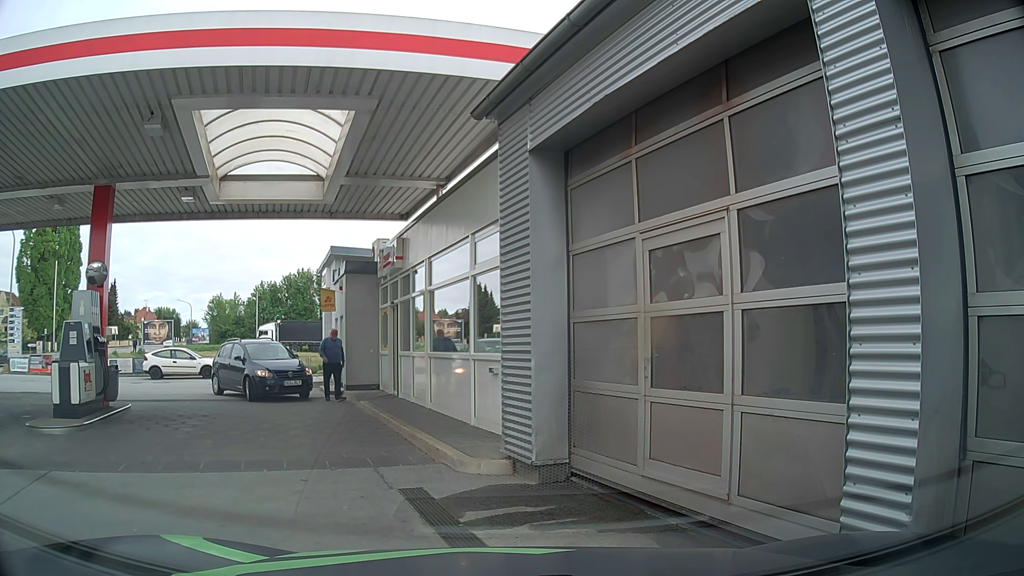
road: service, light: Day
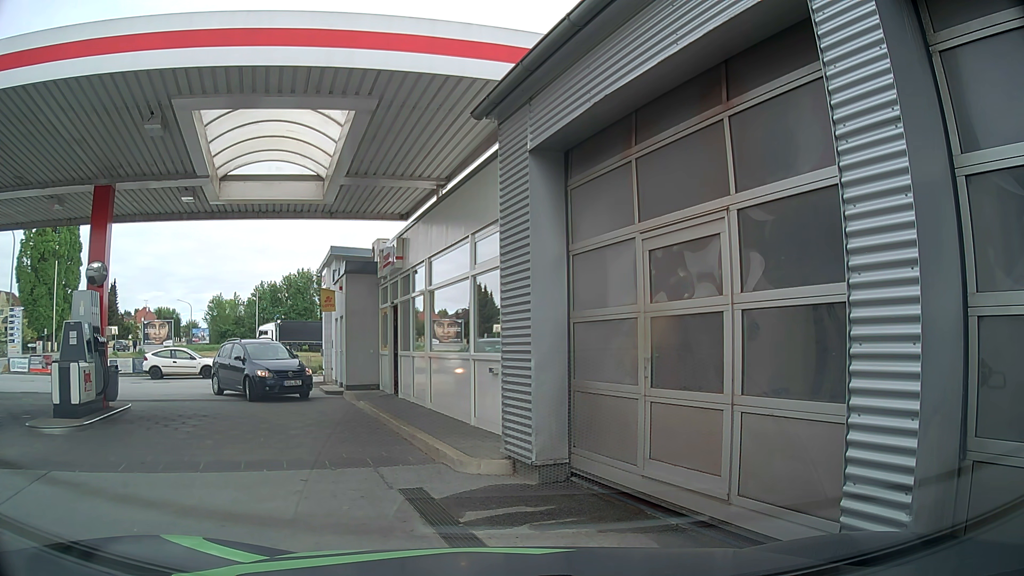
(0.0, 0.0) m; 0°
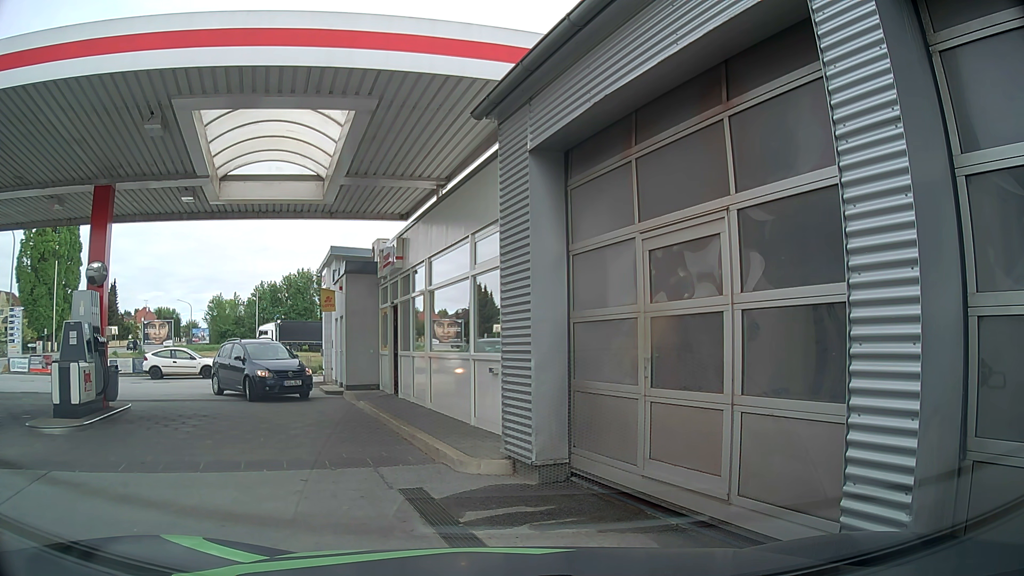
(0.0, 0.0) m; 0°
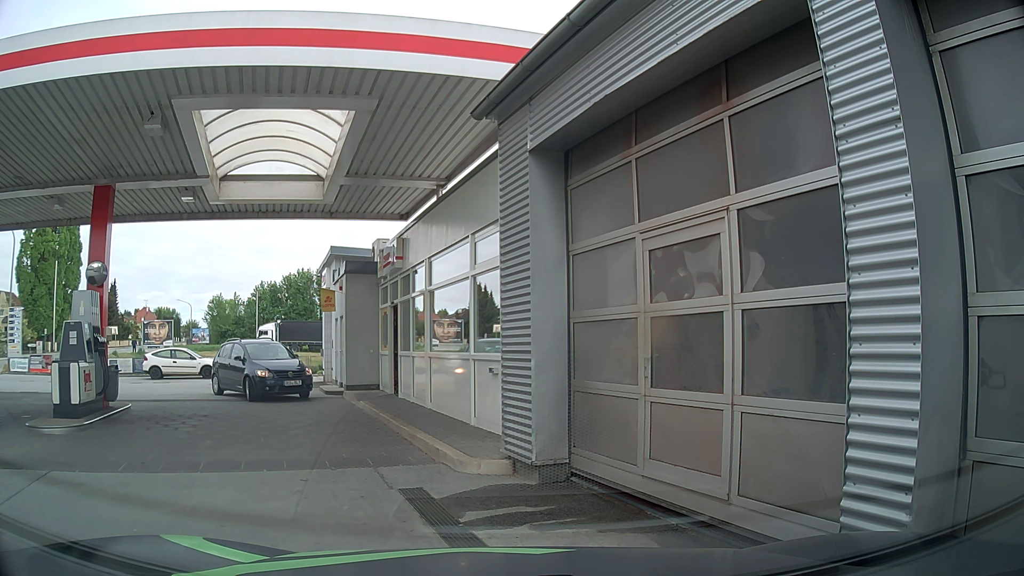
(0.0, 0.0) m; 0°
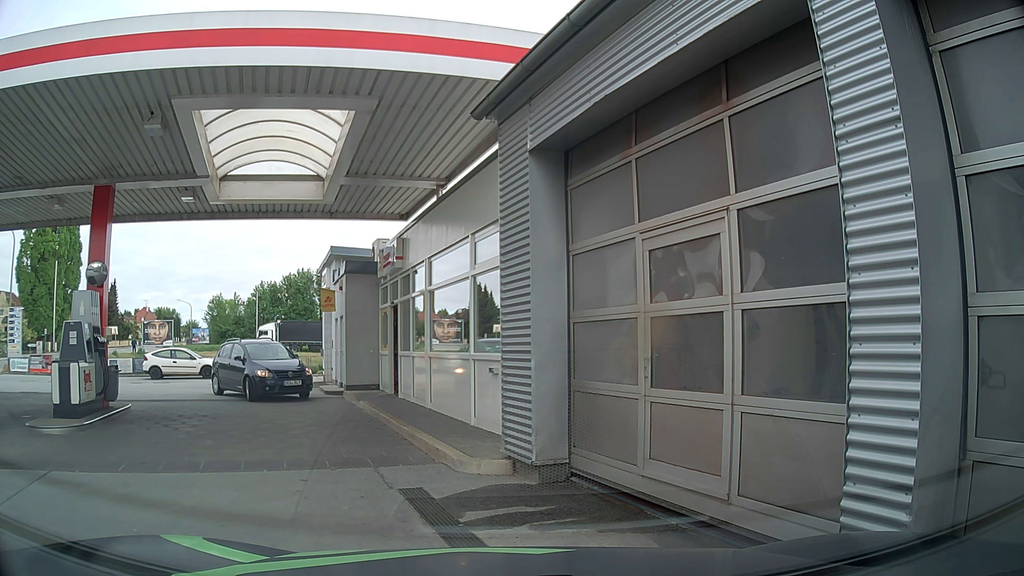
(0.0, 0.0) m; 0°
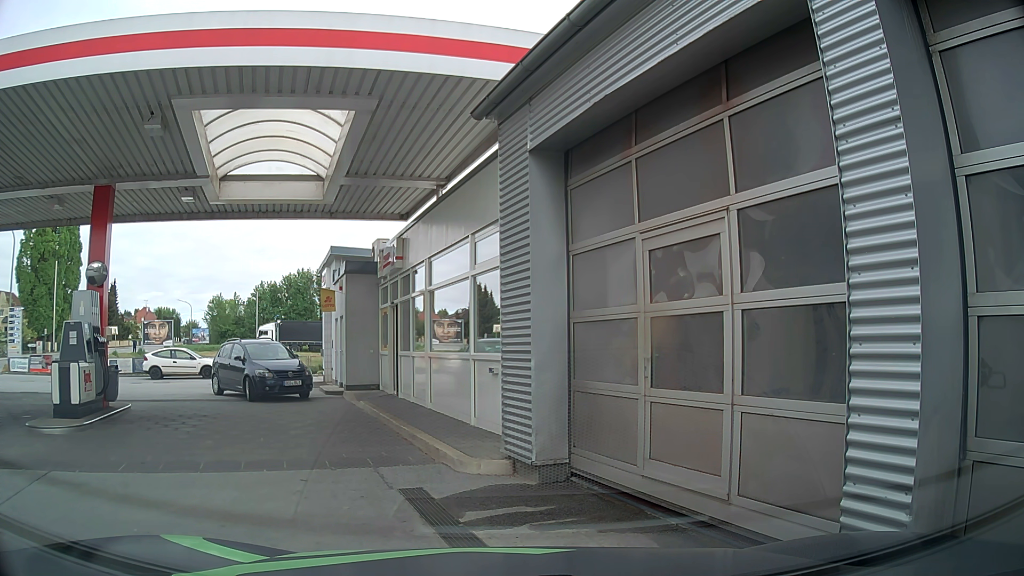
(0.0, 0.0) m; 0°
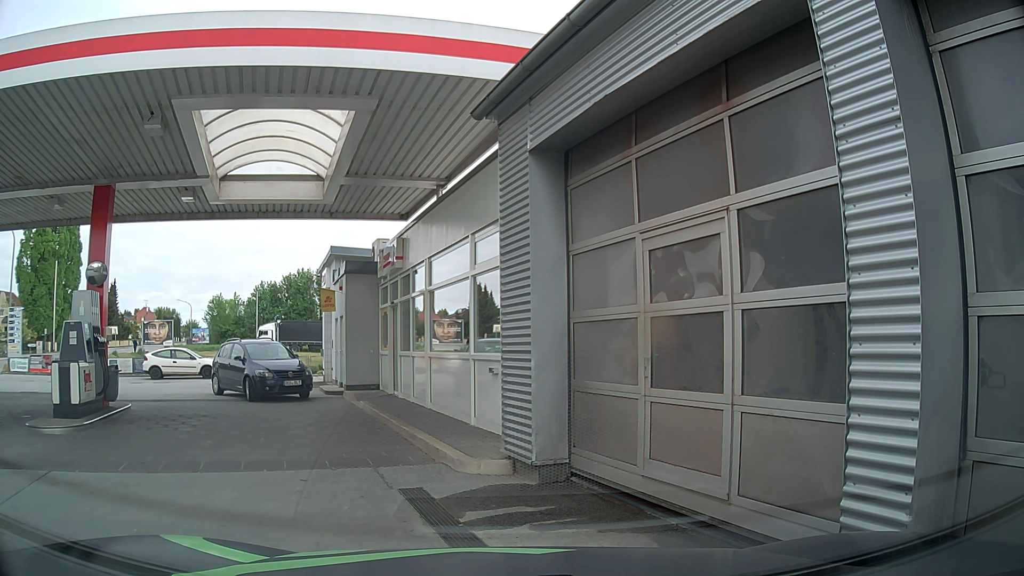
(0.0, 0.0) m; 0°
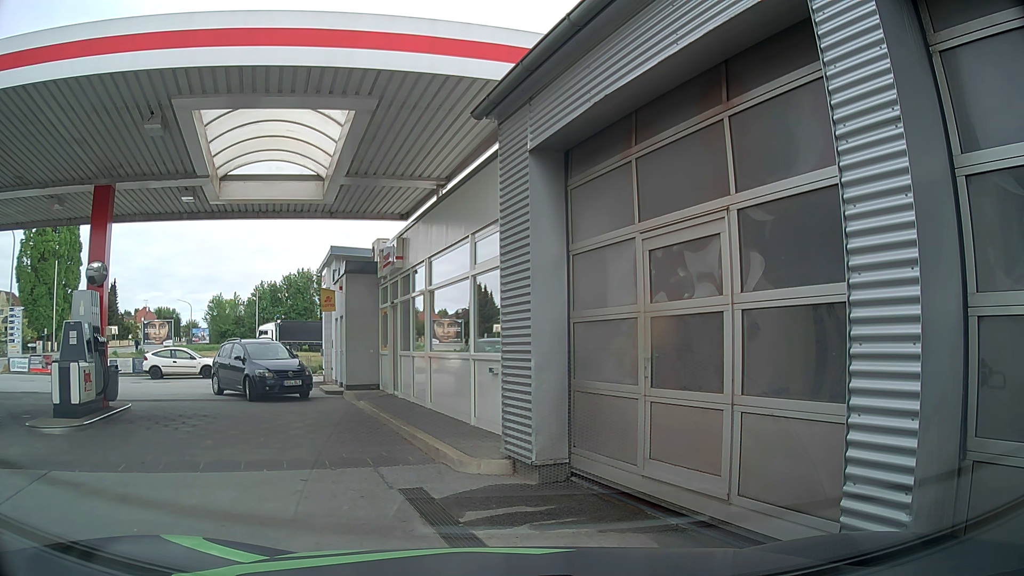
(0.0, 0.0) m; 0°
